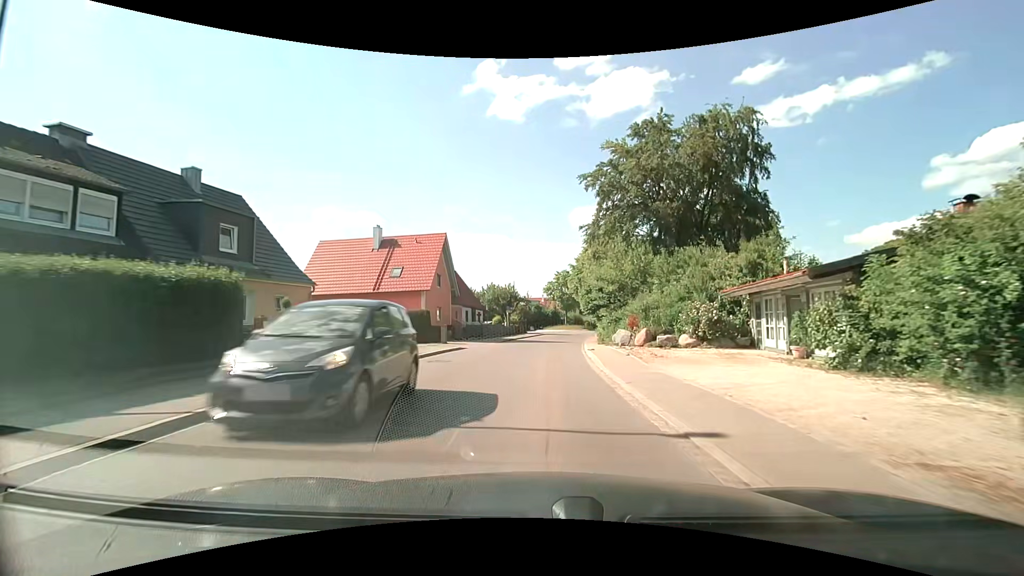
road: tertiary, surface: asphalt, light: Day
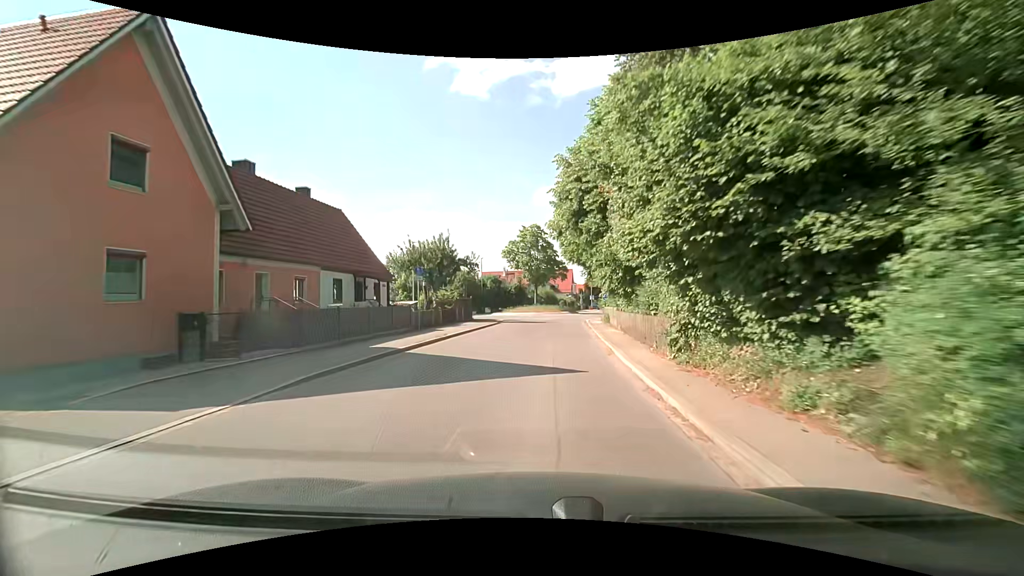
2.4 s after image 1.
(+0.8, +27.7) m; +4°
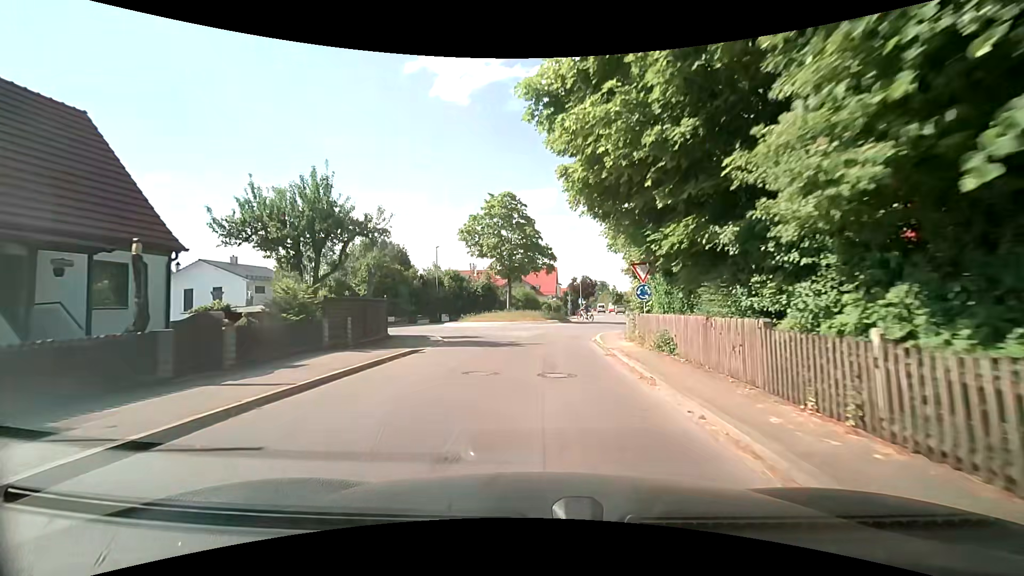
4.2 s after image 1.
(+0.4, +18.3) m; +2°
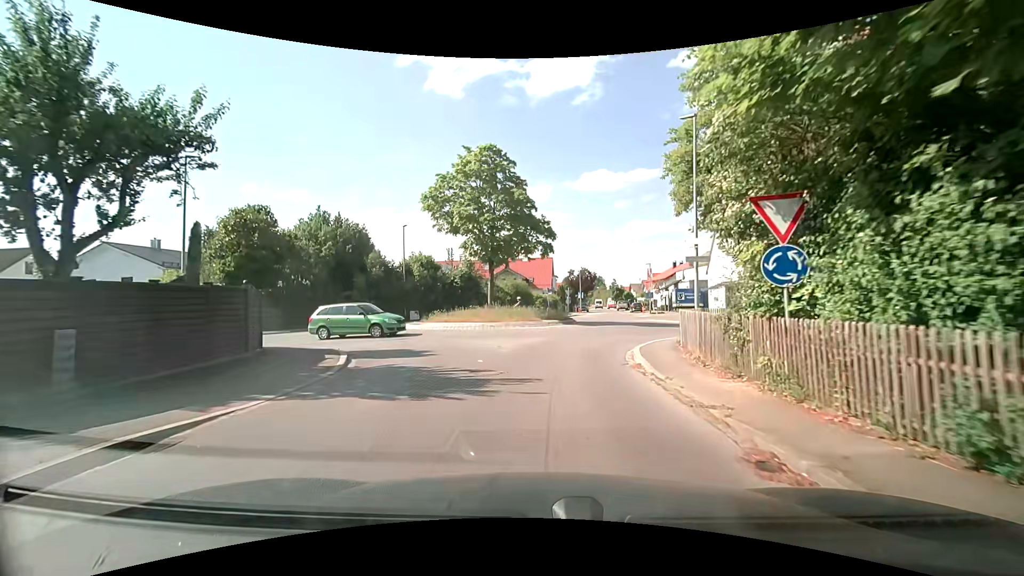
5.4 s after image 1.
(+0.1, +10.1) m; +1°
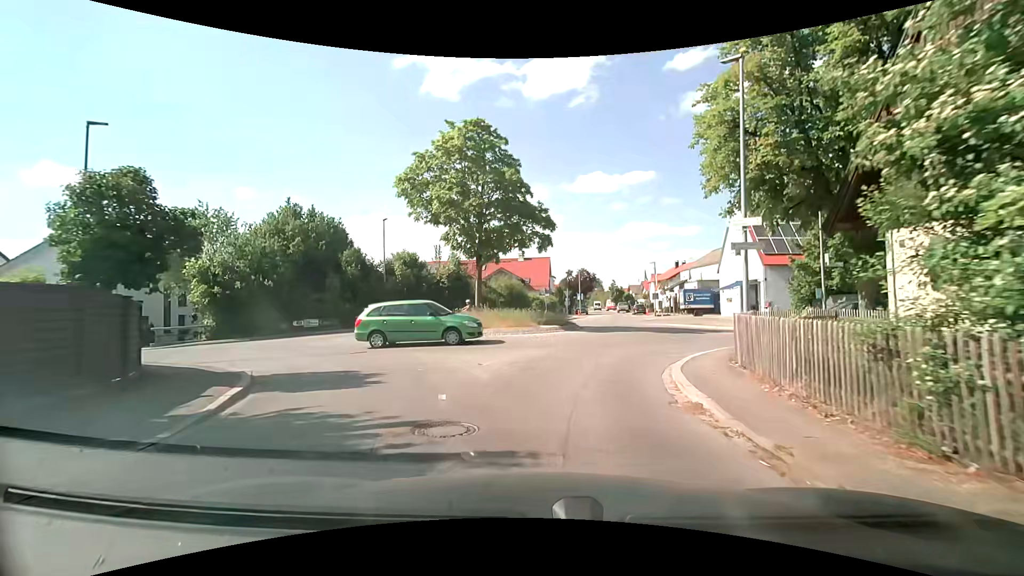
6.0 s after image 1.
(0.0, +4.2) m; +1°
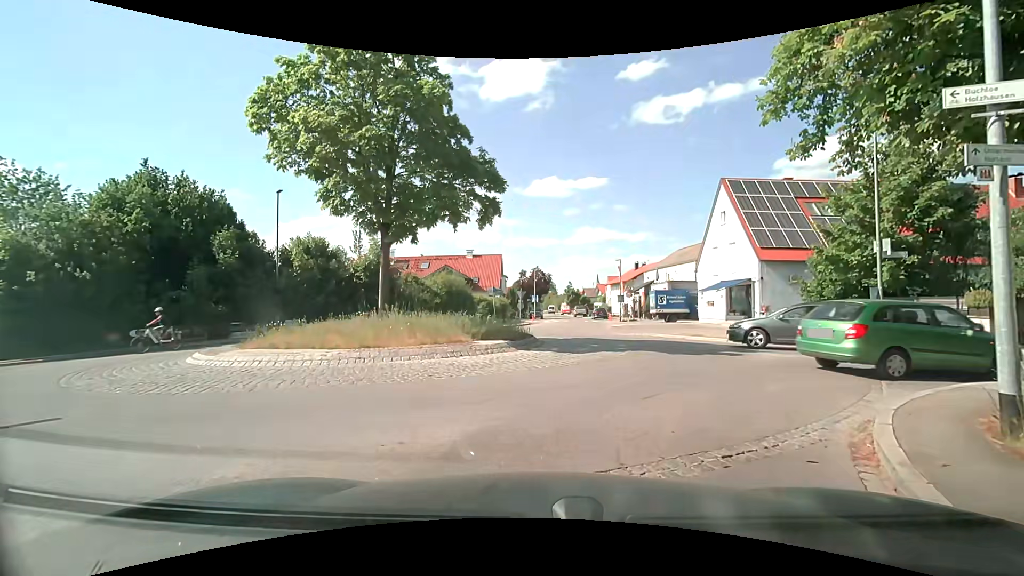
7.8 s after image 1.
(+0.2, +7.9) m; +4°
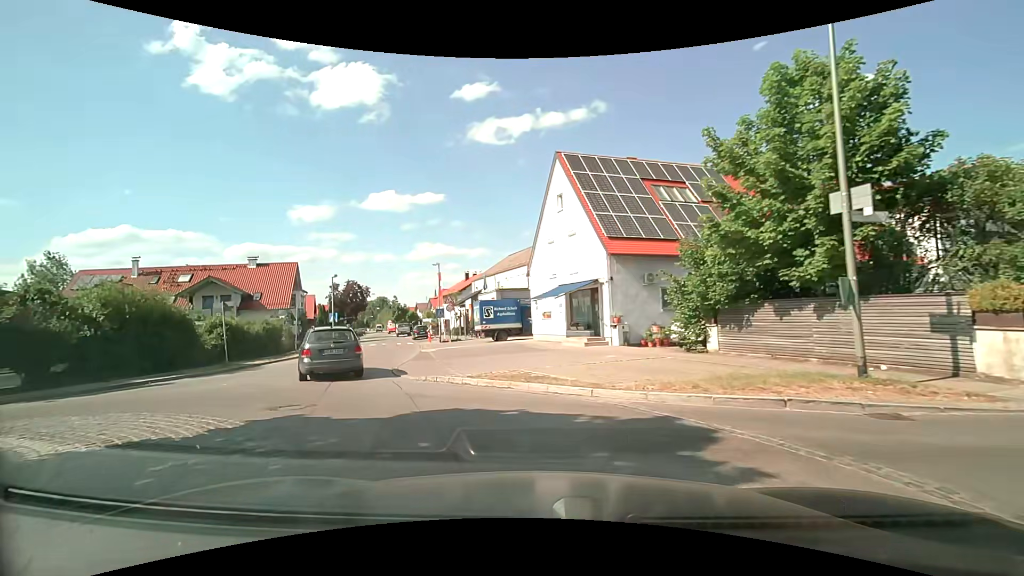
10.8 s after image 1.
(+2.8, +11.2) m; +19°
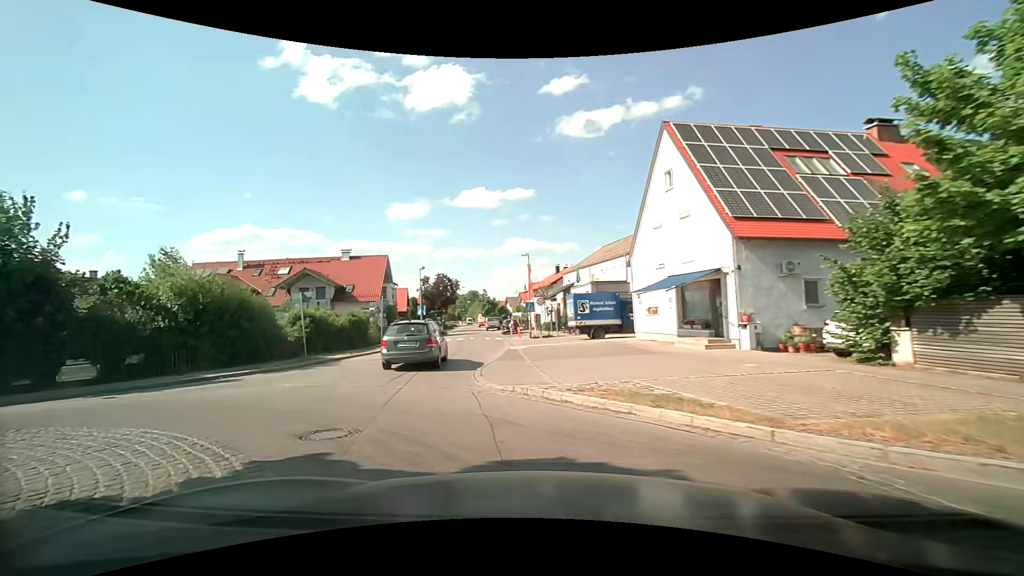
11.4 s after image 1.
(-0.3, +3.0) m; -11°
